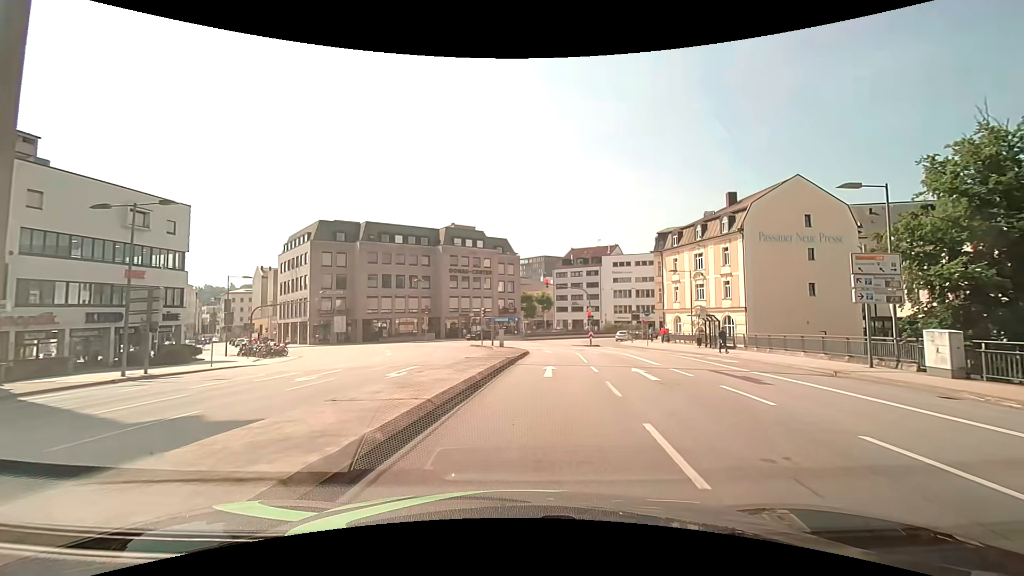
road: primary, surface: asphalt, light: Day
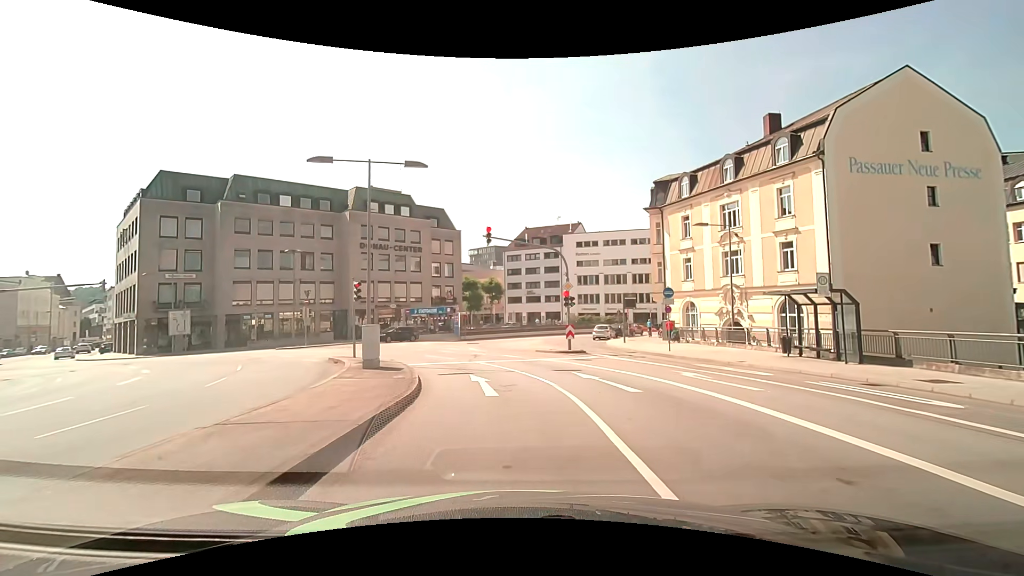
(+1.5, +22.0) m; +5°
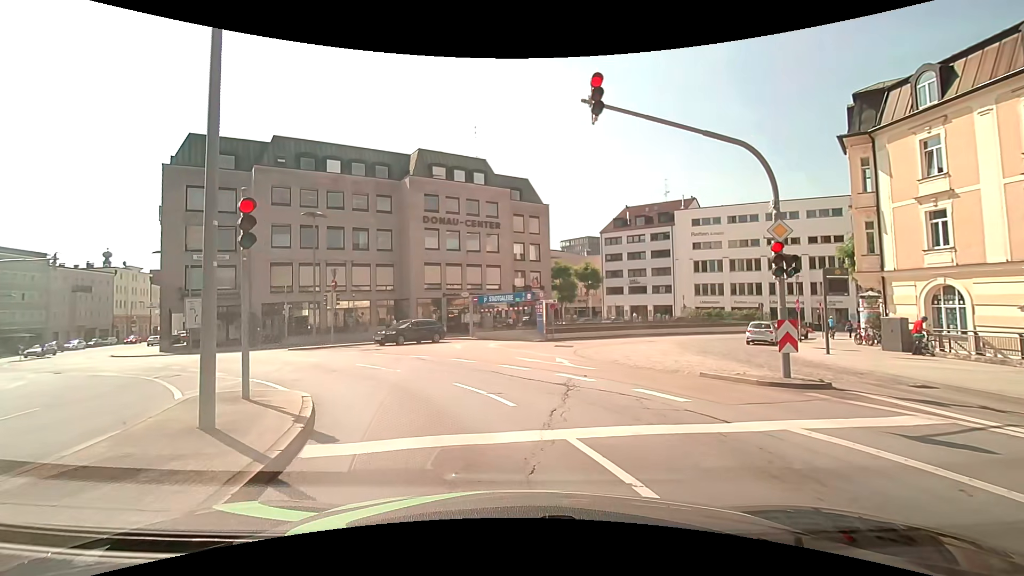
(-0.7, +13.8) m; -11°
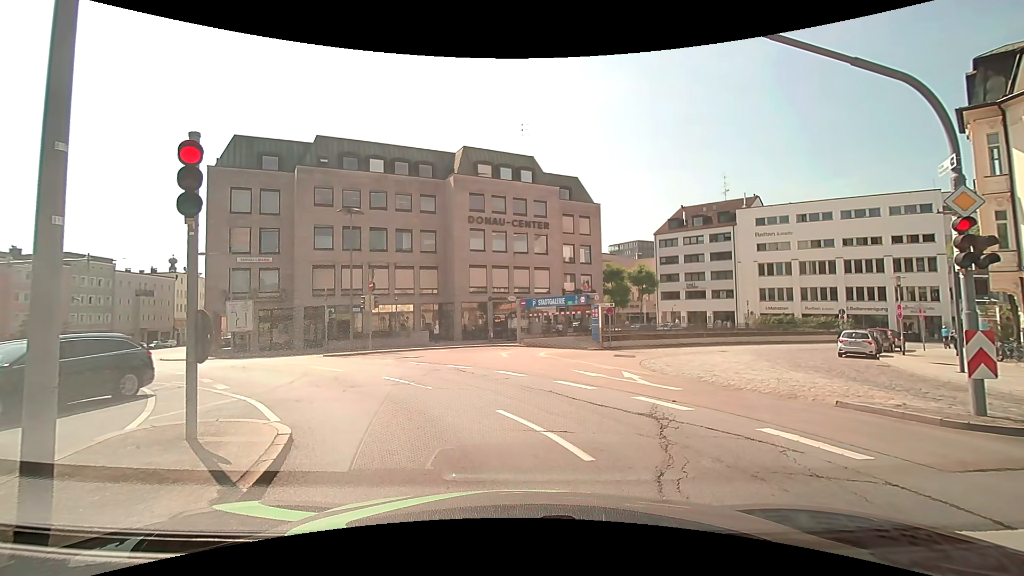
(-0.2, +2.8) m; -6°
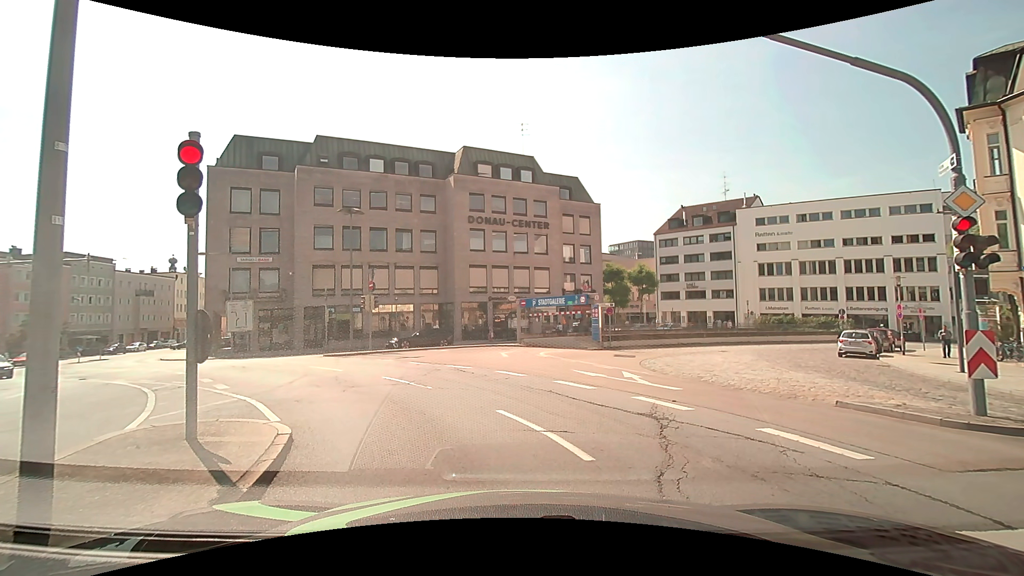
(0.0, 0.0) m; 0°
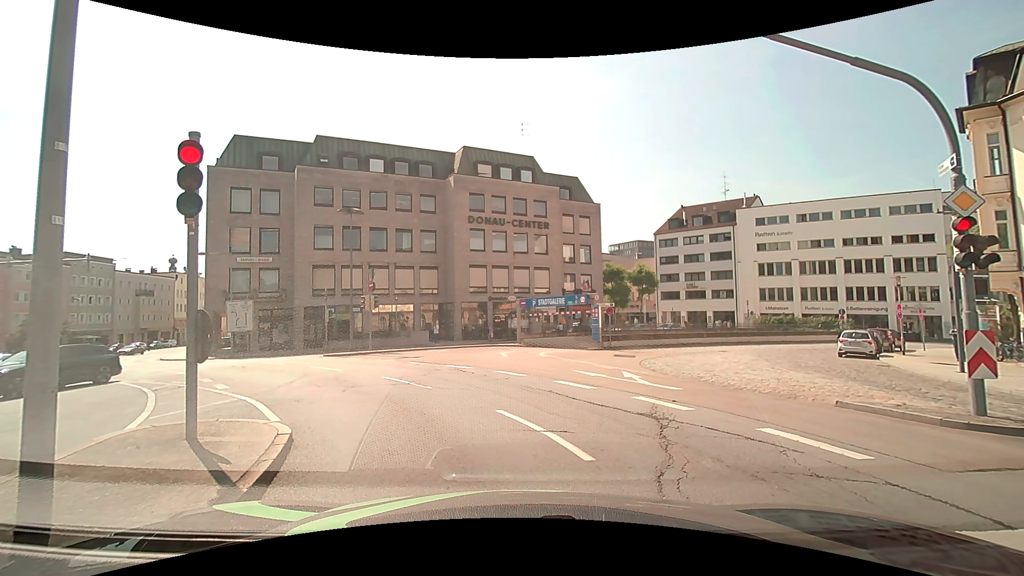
(0.0, 0.0) m; 0°
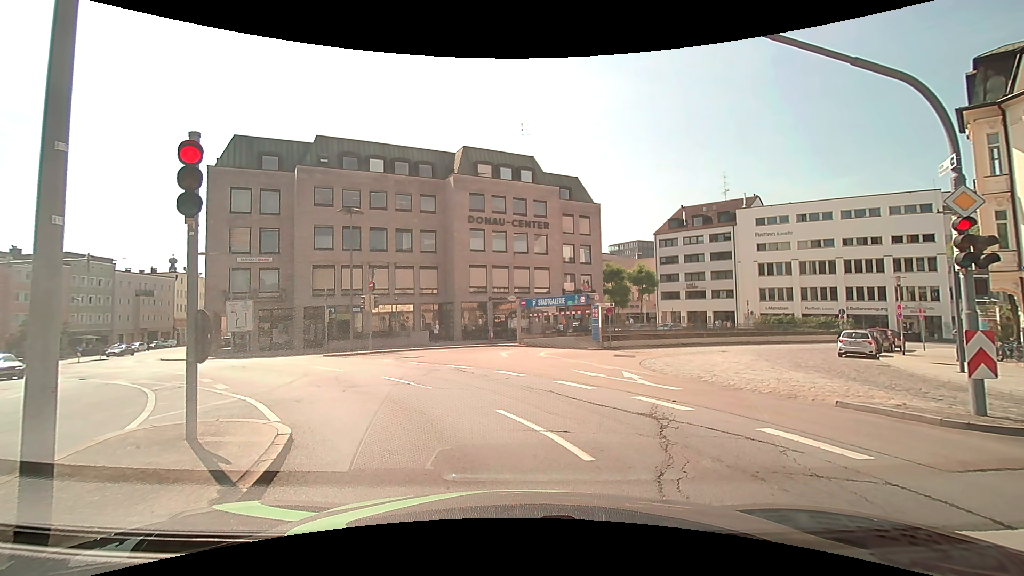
(0.0, 0.0) m; 0°
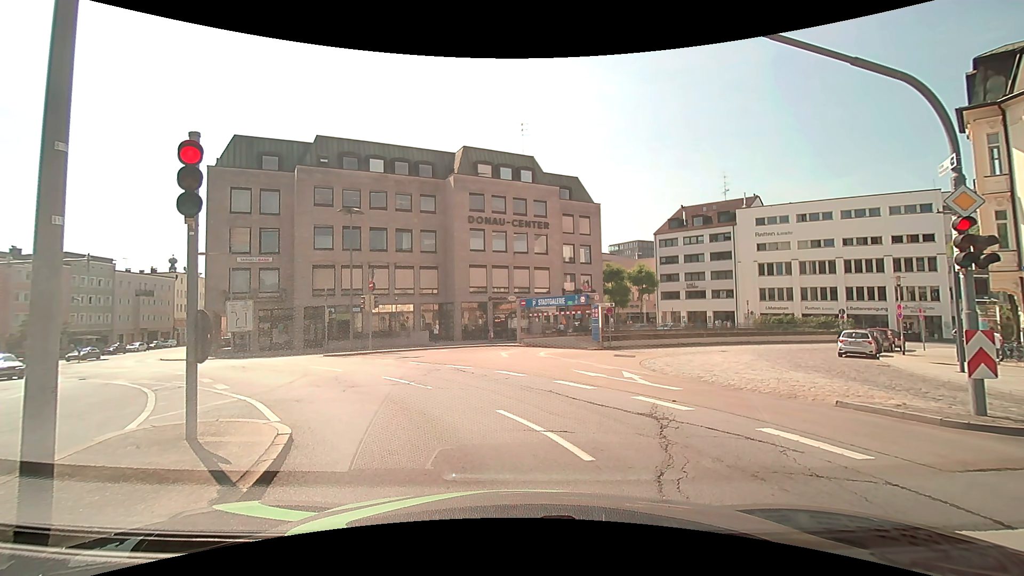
(0.0, 0.0) m; 0°
